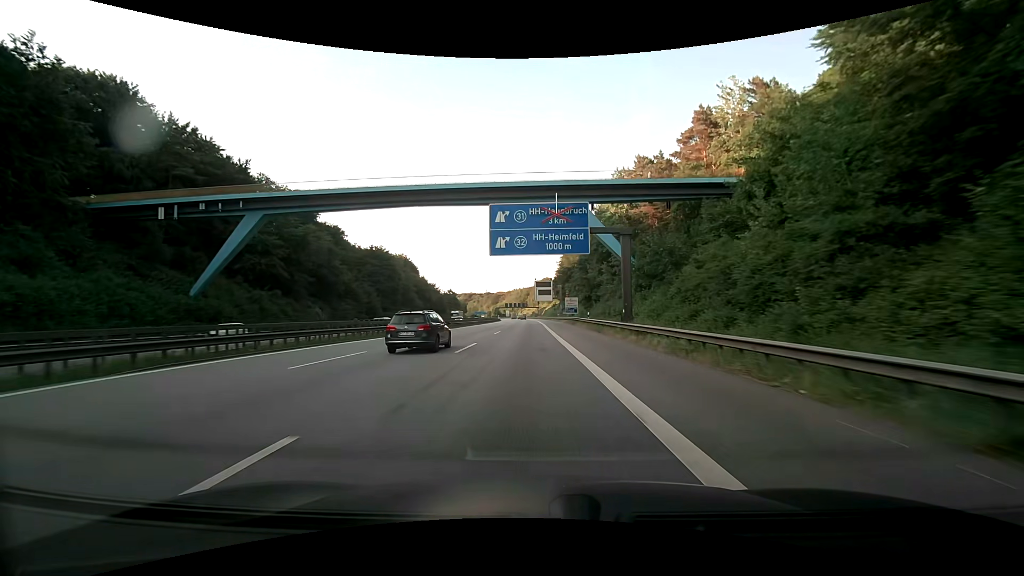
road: motorway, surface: asphalt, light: Day
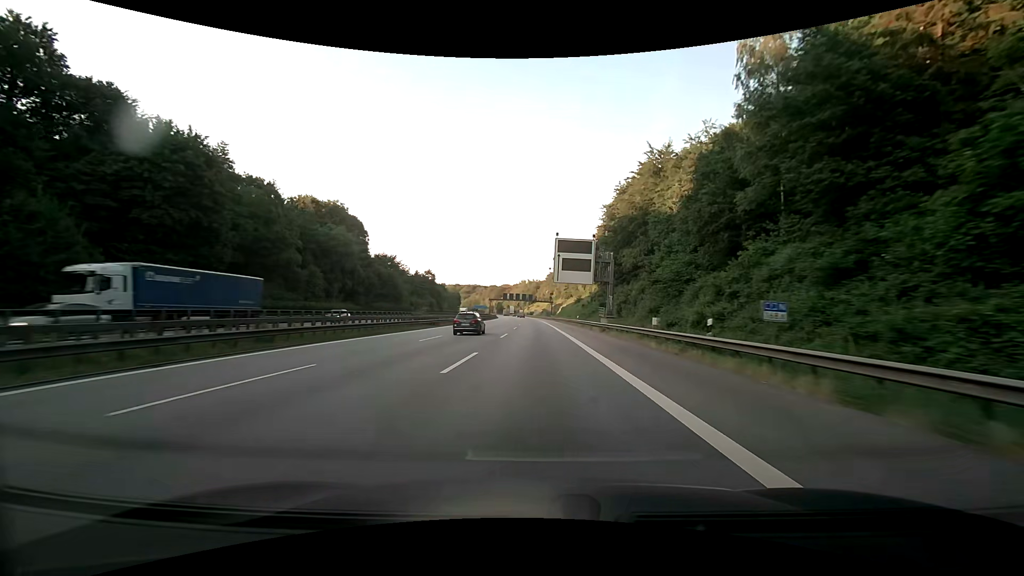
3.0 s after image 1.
(-0.6, +78.9) m; -1°
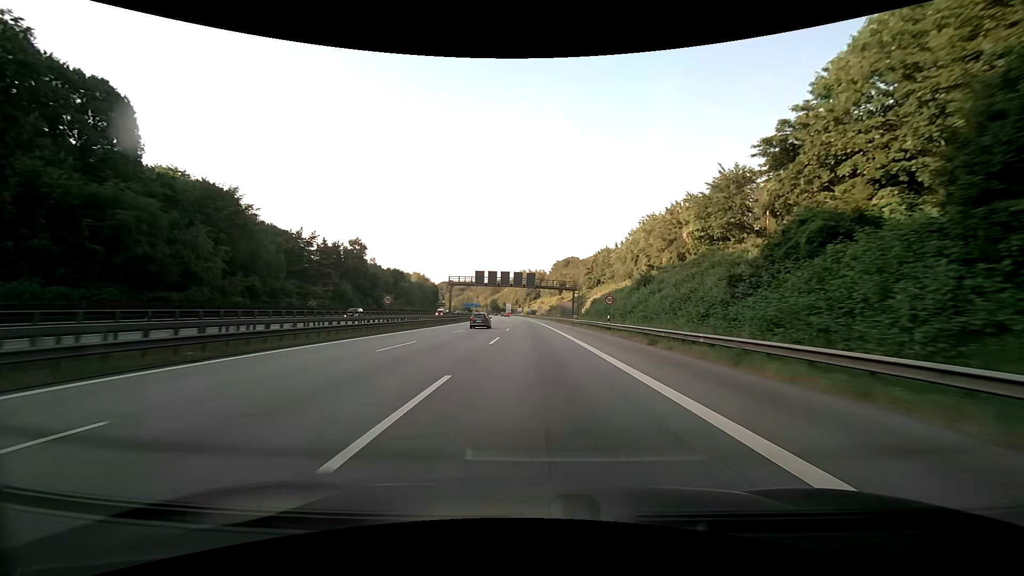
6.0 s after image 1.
(-0.4, +79.5) m; -1°
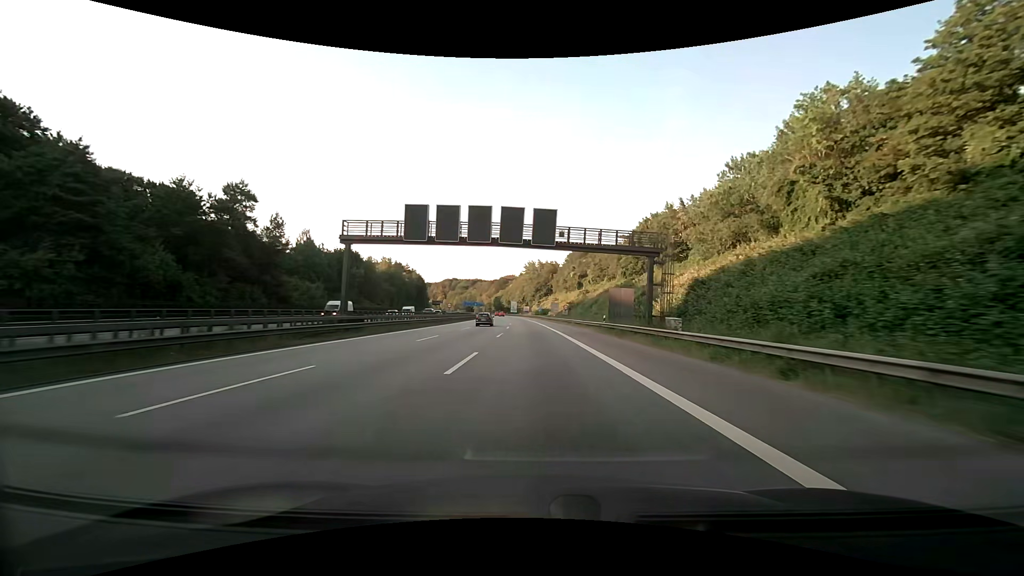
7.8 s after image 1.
(-0.3, +47.9) m; -1°
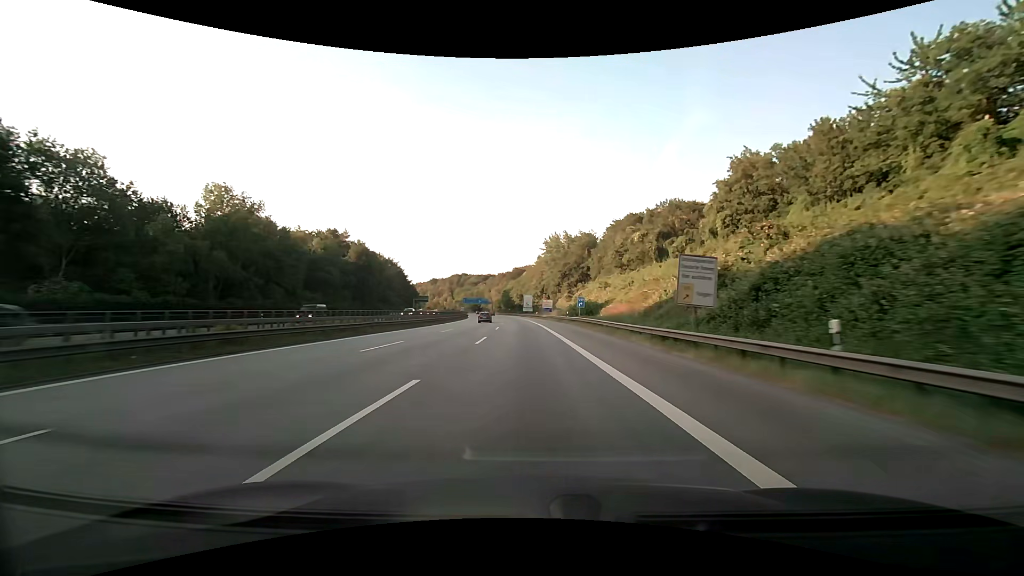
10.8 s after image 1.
(-1.1, +79.7) m; -2°
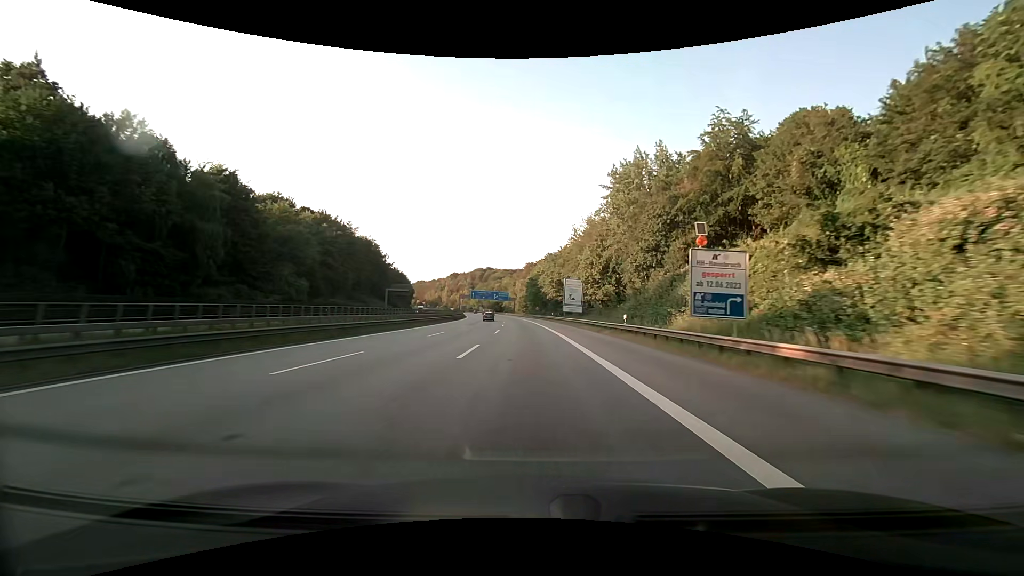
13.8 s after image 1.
(-2.6, +79.4) m; -4°
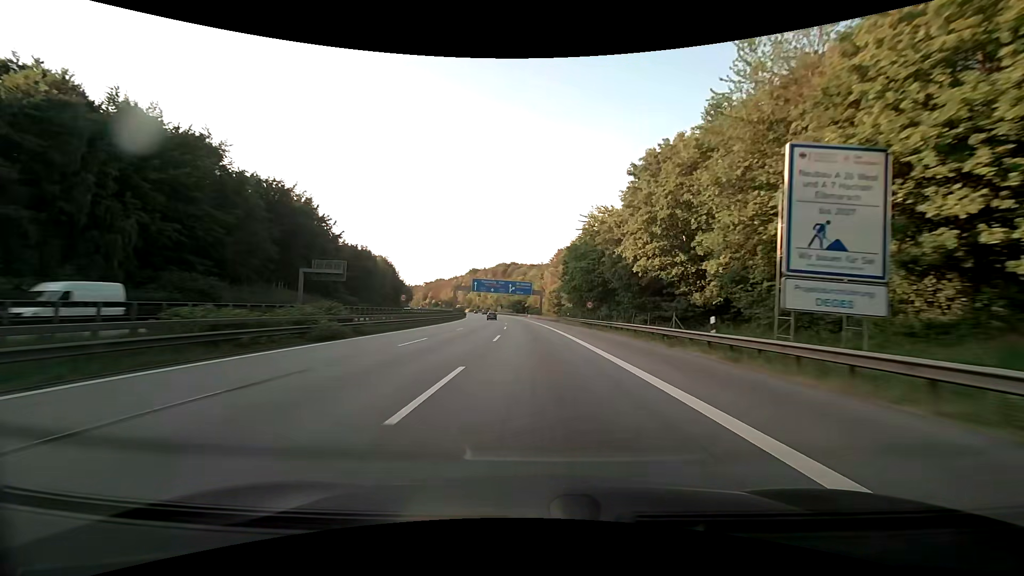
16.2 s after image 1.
(-1.9, +63.4) m; -3°
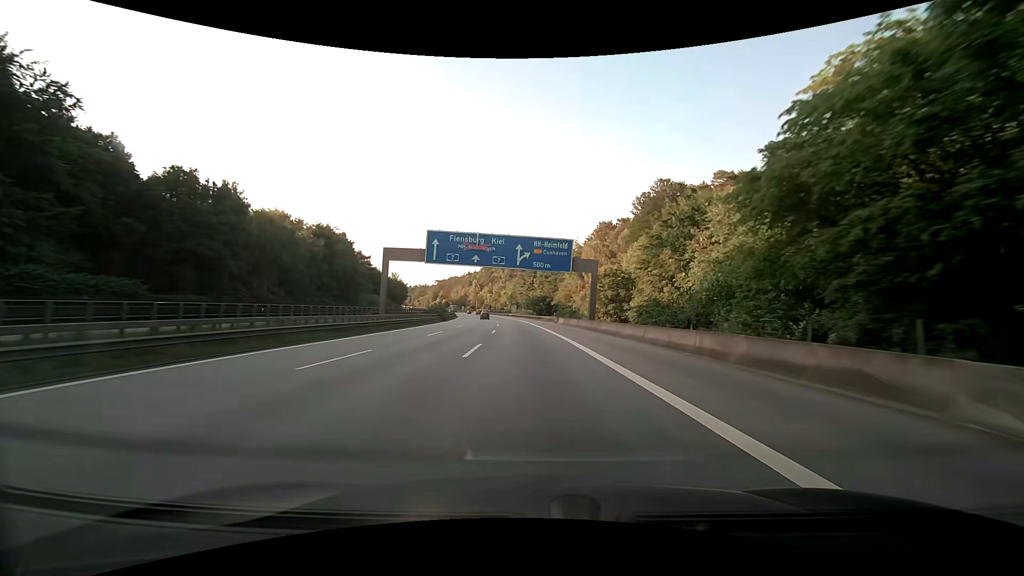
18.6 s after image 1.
(-1.4, +63.3) m; -3°
